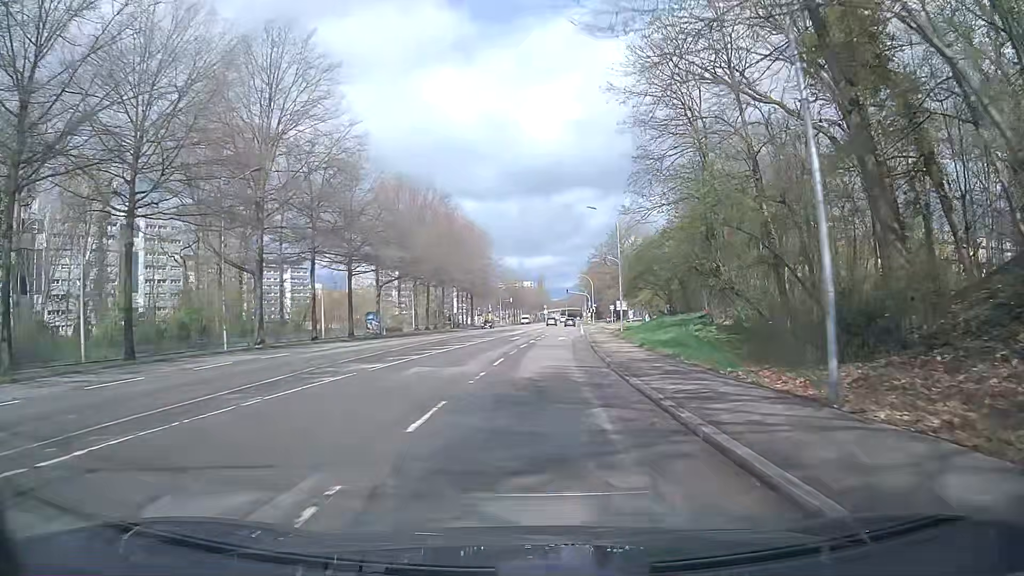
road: secondary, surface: asphalt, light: Day
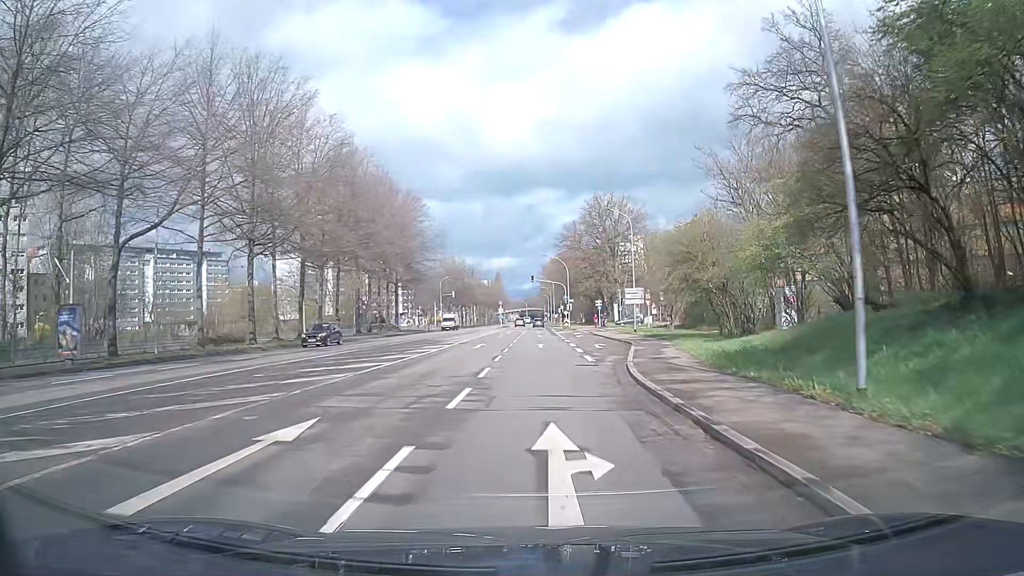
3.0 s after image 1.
(+1.3, +40.2) m; +4°
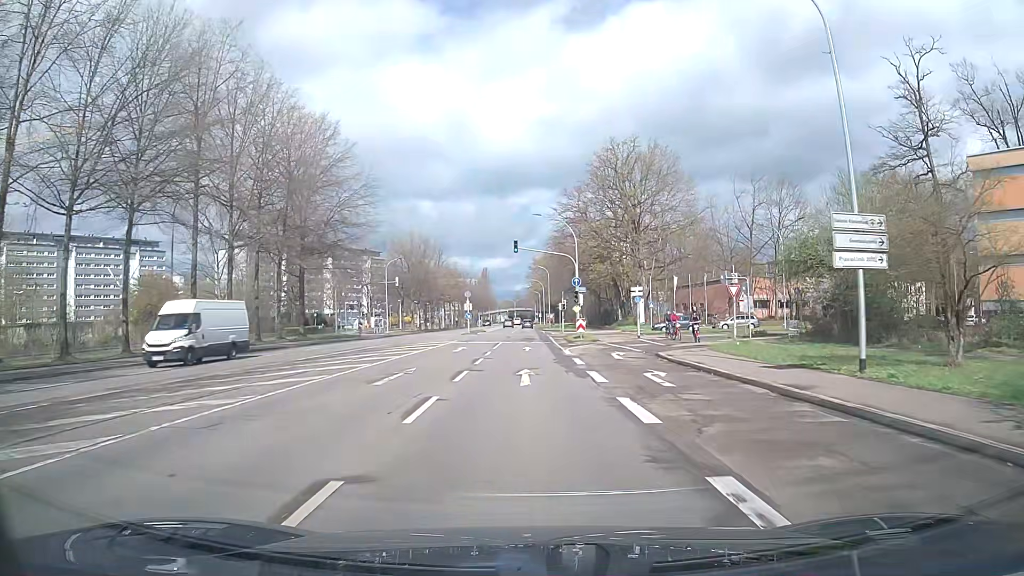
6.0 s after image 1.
(+0.3, +37.0) m; 0°
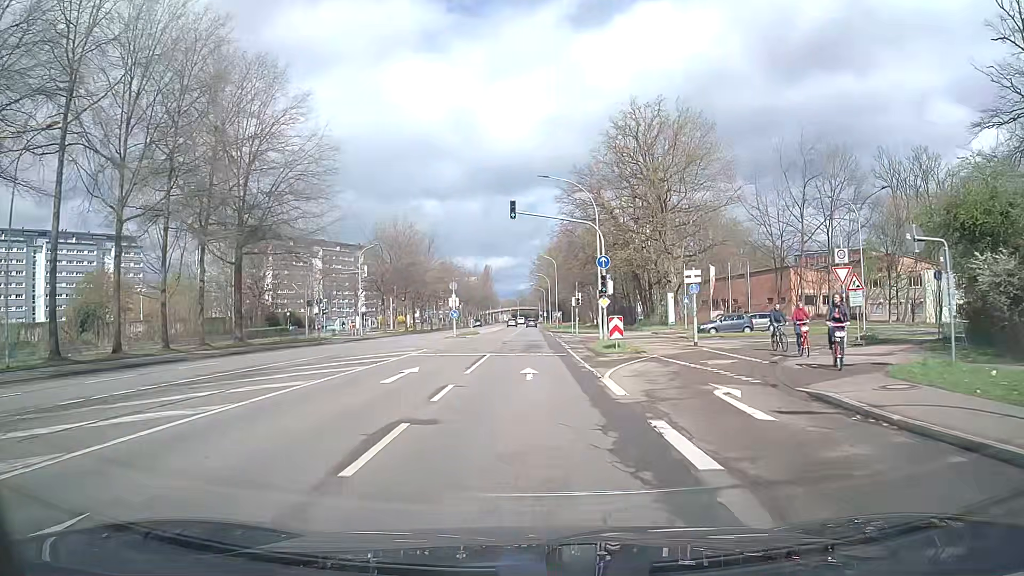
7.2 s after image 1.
(0.0, +14.8) m; 0°
(0, +10) (0, +20) (0, +30) (0, +40) (0, +50) (0, +60) (0, +70) (0, +80) (0, +90) (0, +100) m
